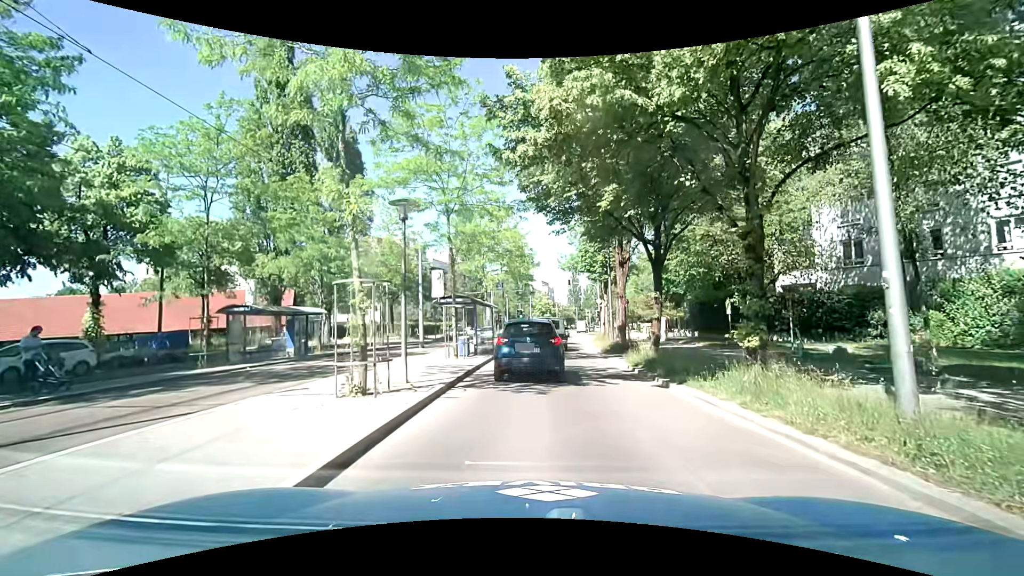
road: secondary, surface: asphalt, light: Day
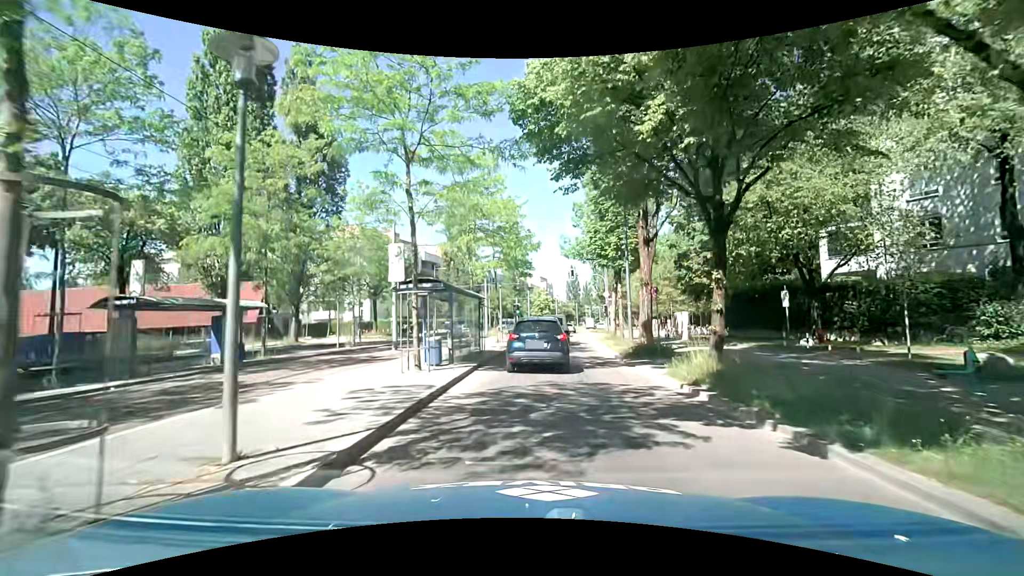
(+0.1, +6.6) m; +1°
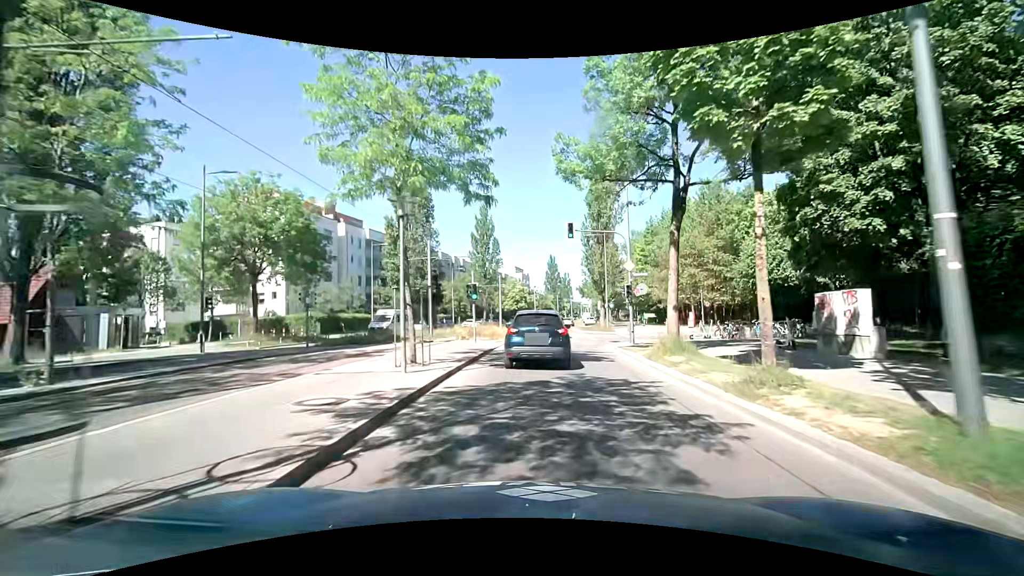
(+0.7, +20.4) m; +3°
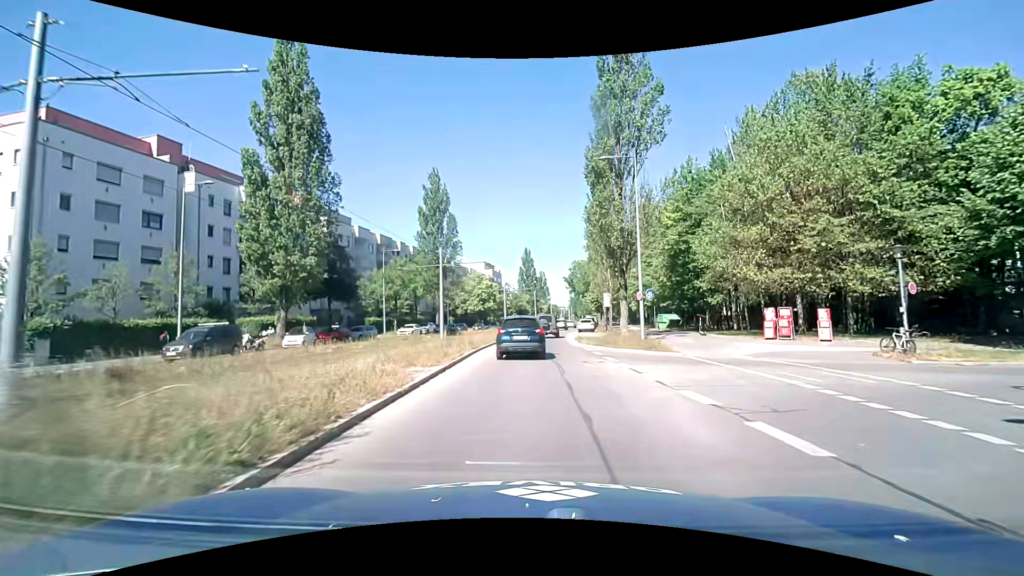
(+0.9, +27.4) m; +2°
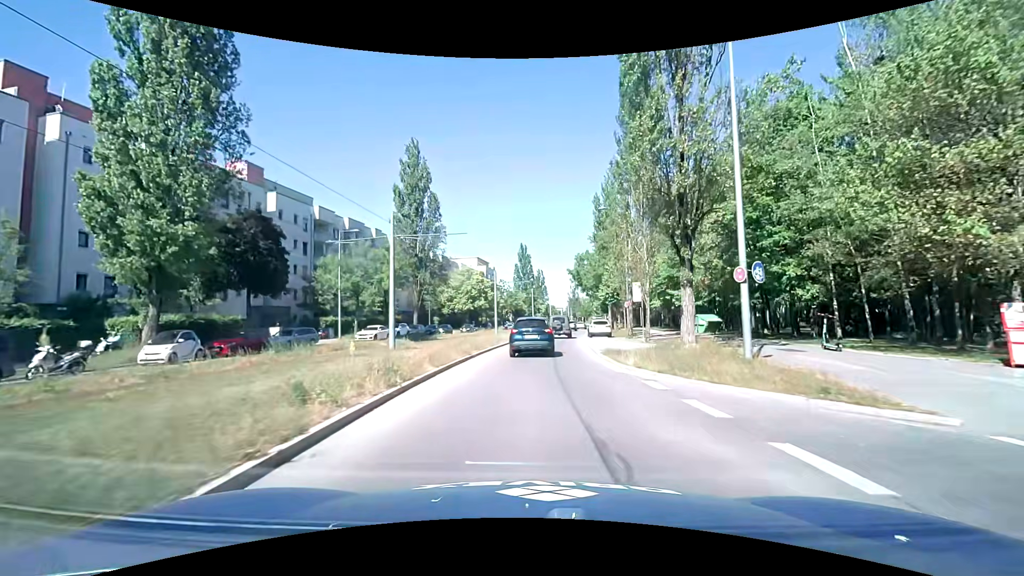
(+0.2, +13.3) m; +1°
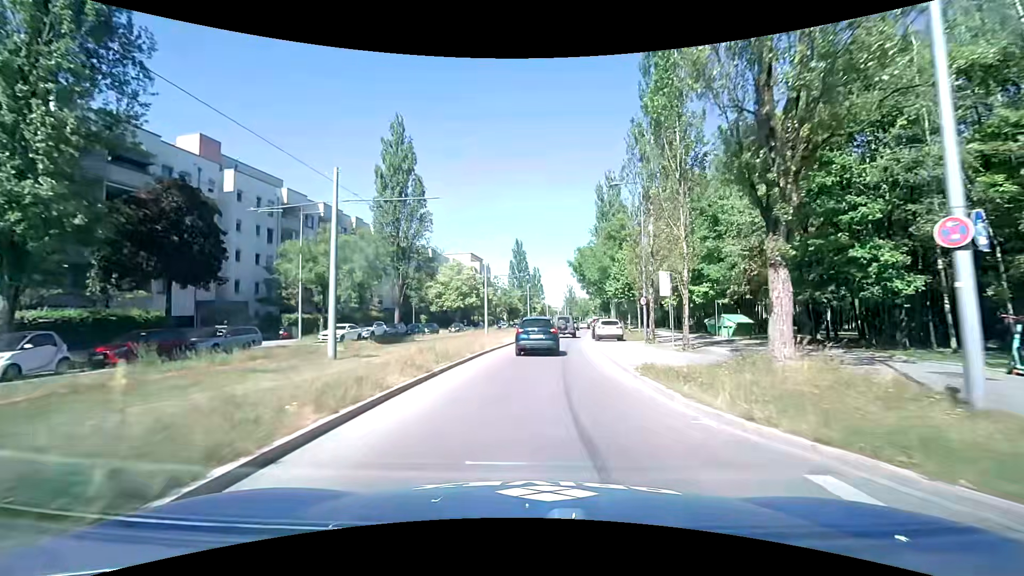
(0.0, +7.1) m; 0°
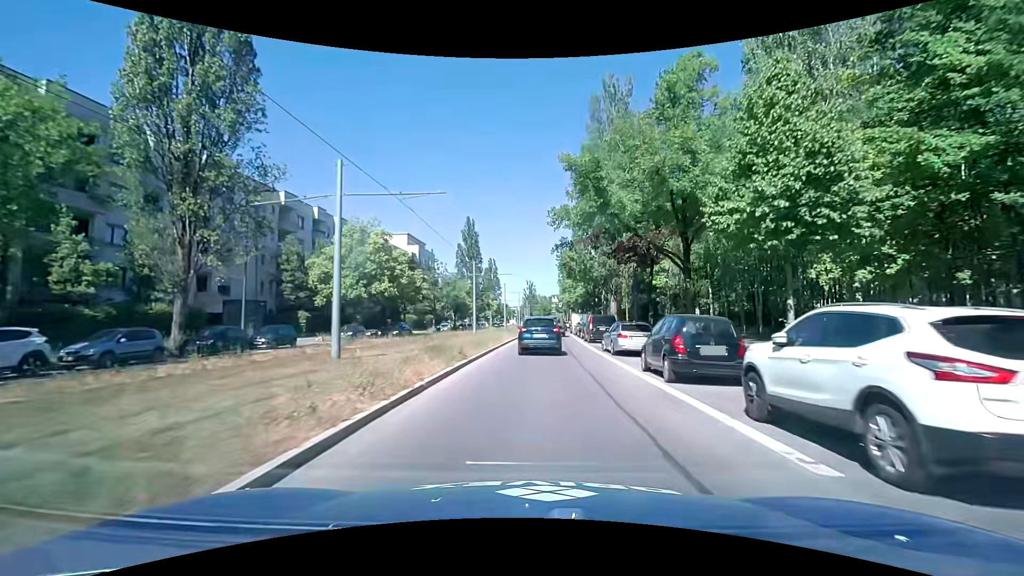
(+1.0, +30.4) m; +5°
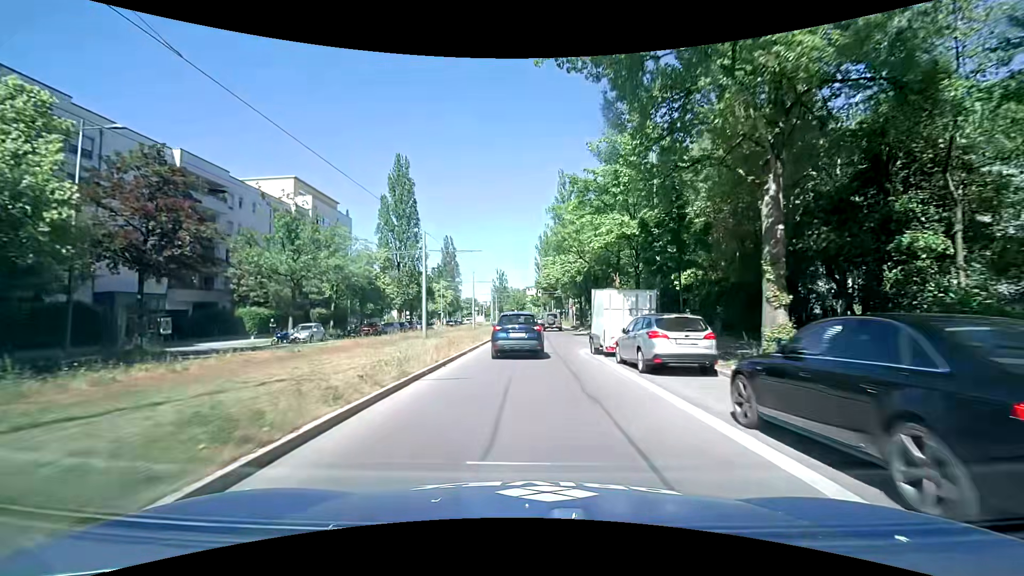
(+1.6, +41.5) m; +3°
(0, +10) (0, +20) (0, +30) (+1, +40) (+2, +50) (+3, +60) (+3, +70) (+3, +80) (+2, +90) (+2, +100) m
